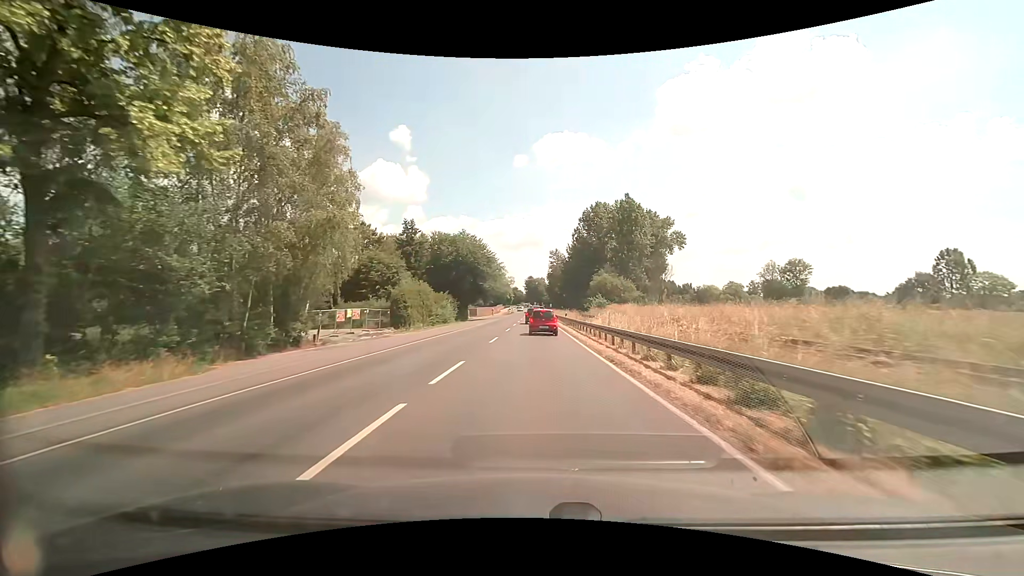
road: primary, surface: asphalt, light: Day
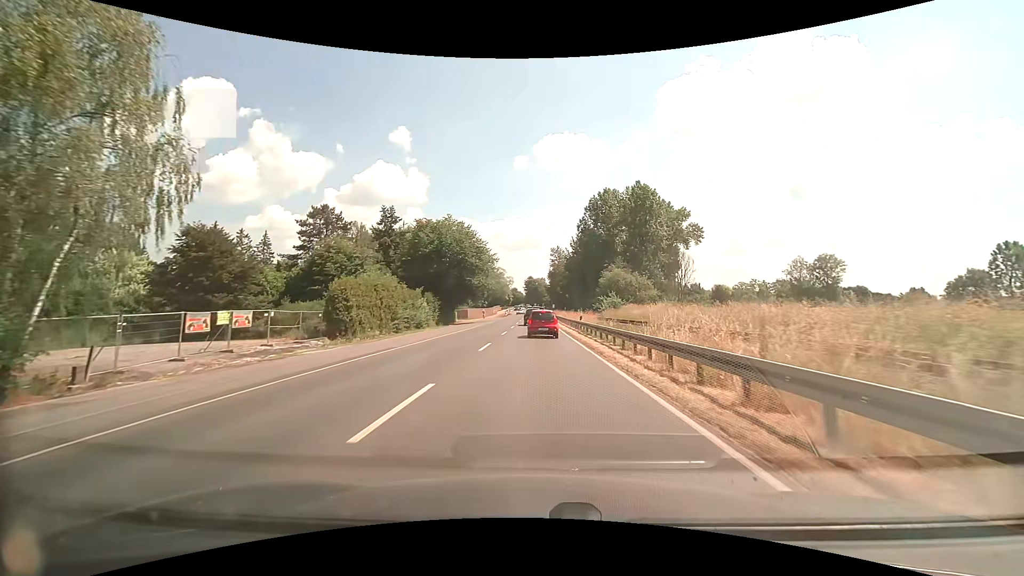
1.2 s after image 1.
(0.0, +16.0) m; 0°
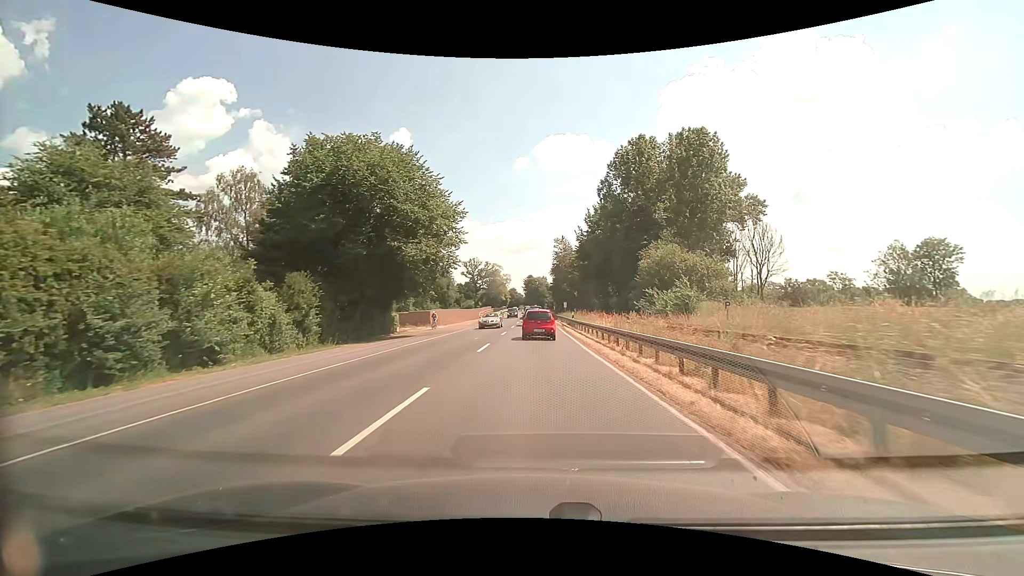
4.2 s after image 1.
(0.0, +36.7) m; 0°
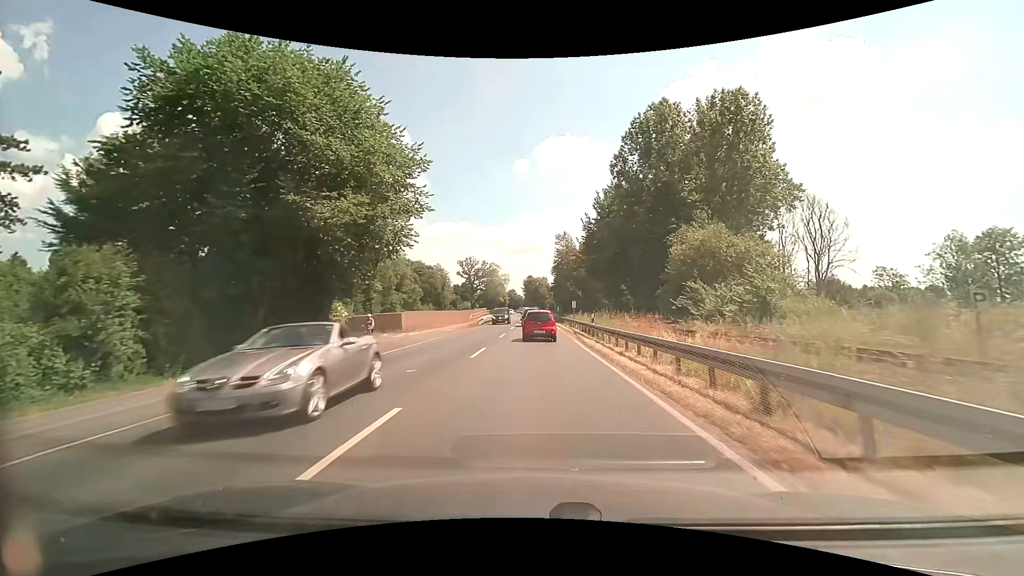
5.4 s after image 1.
(0.0, +13.9) m; 0°
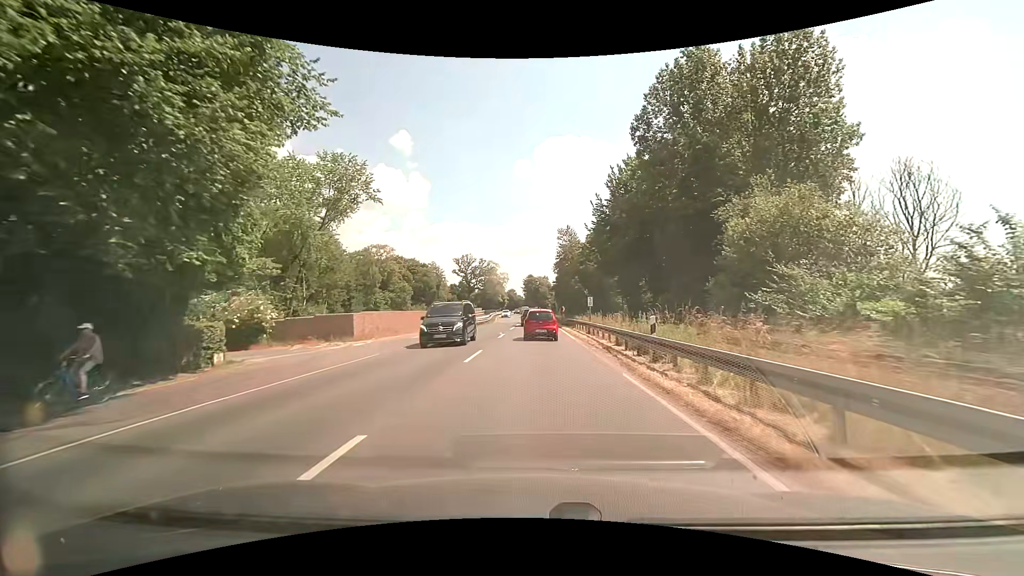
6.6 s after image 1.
(0.0, +13.7) m; 0°
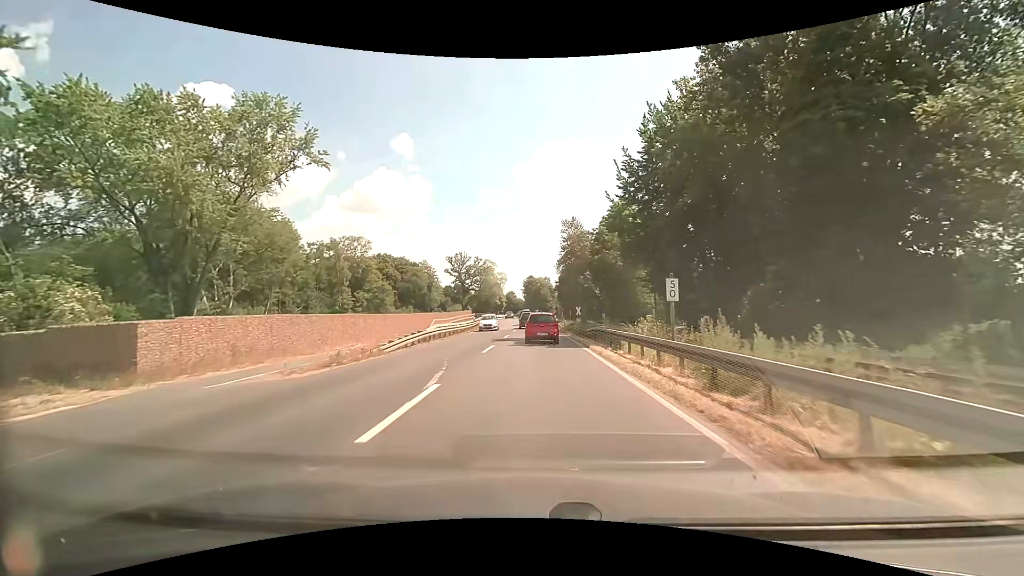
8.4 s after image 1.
(+0.1, +20.3) m; 0°
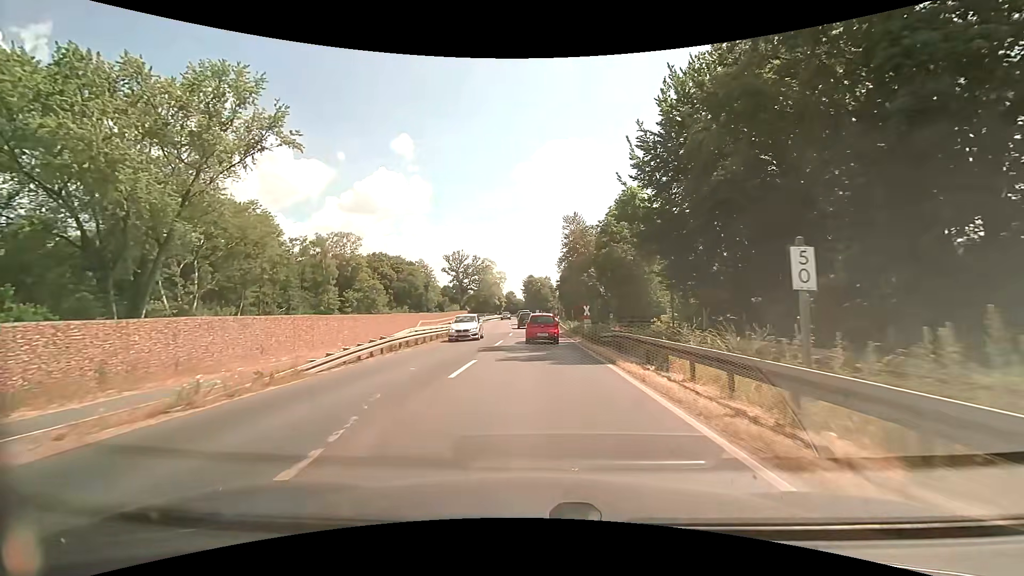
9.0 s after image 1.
(0.0, +6.7) m; 0°
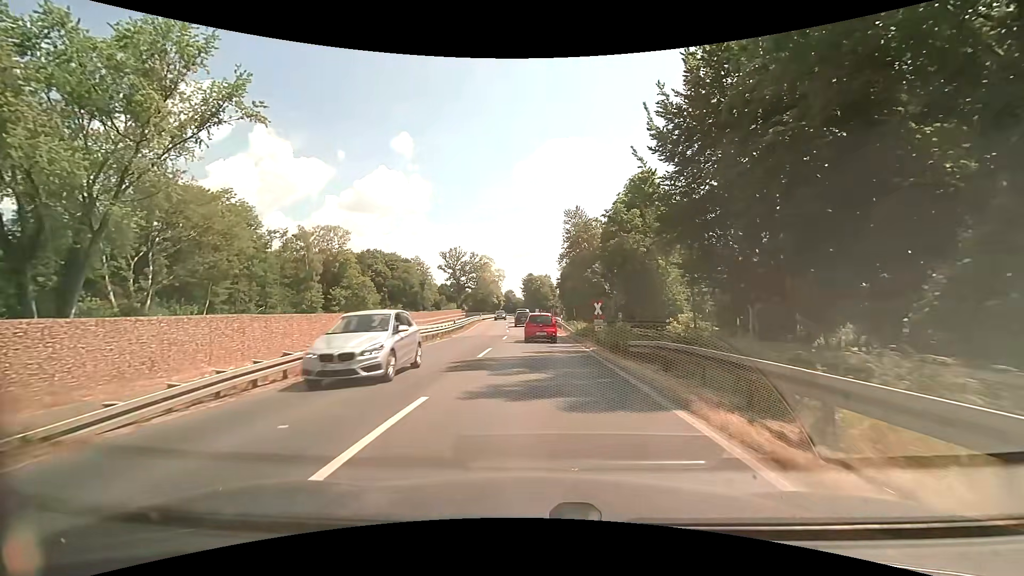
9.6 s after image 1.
(0.0, +6.8) m; 0°
(0, +10) (0, +20) (0, +30) (-1, +40) (-1, +50) (-2, +60) (-2, +70) (-2, +80) (-3, +90) (-3, +100) m
